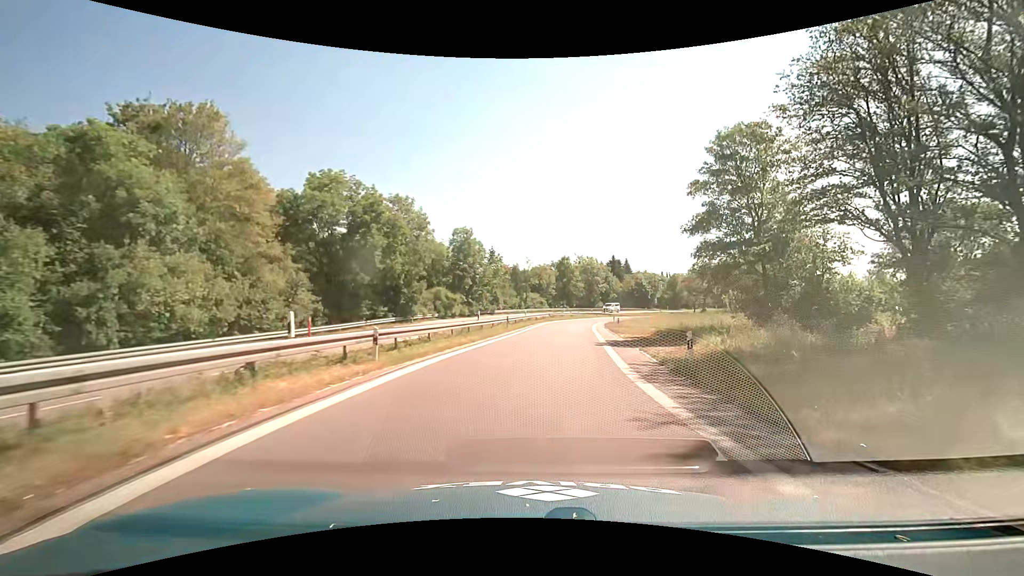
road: motorway_link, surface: asphalt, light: Day
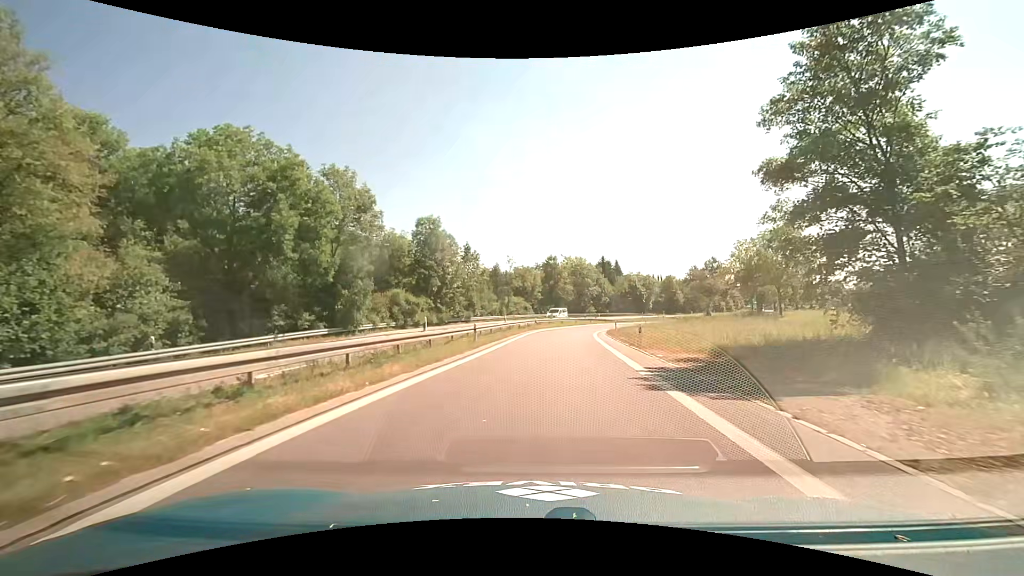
(+0.3, +12.5) m; +1°
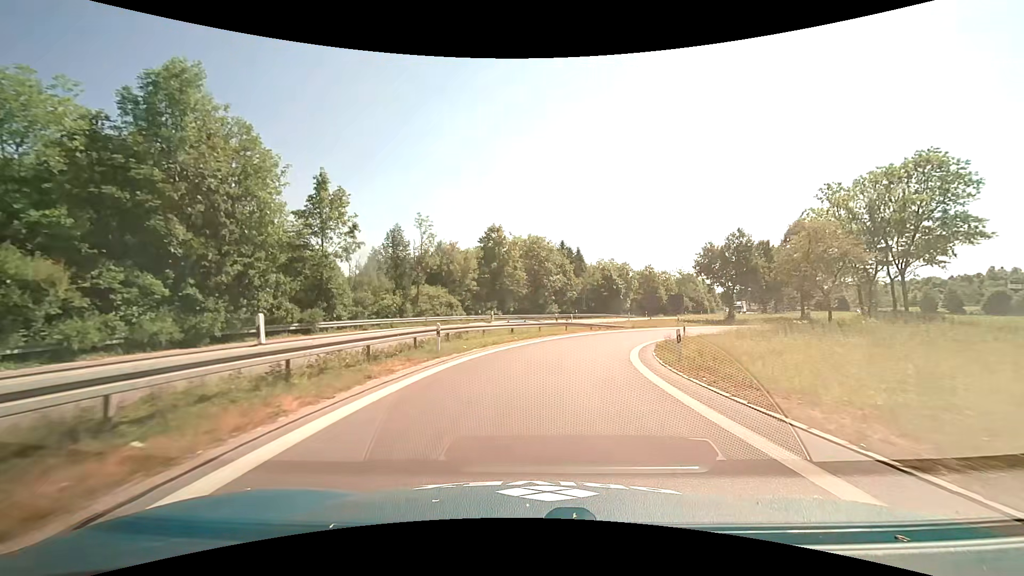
(+2.0, +34.6) m; +7°
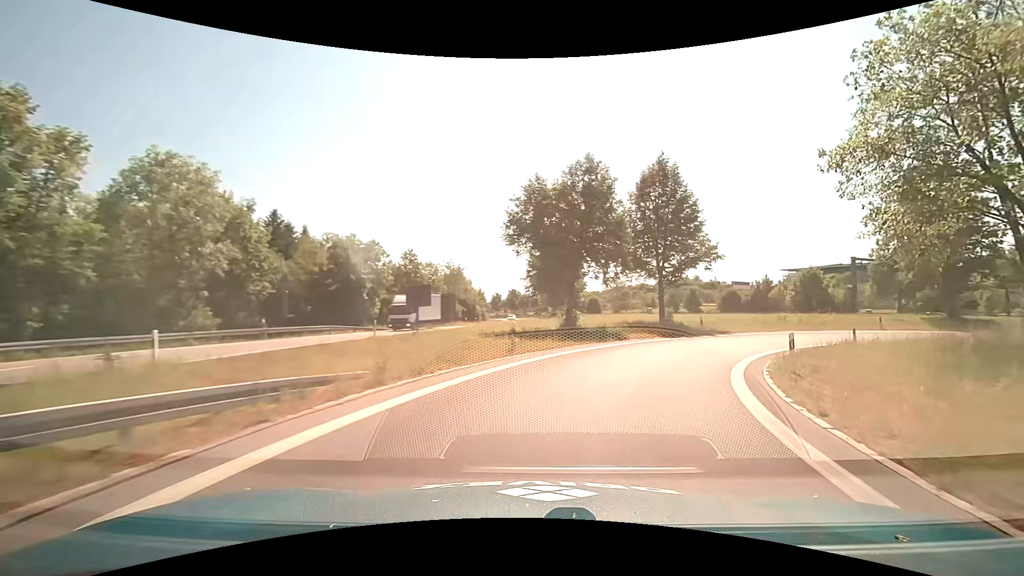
(+5.9, +34.5) m; +26°
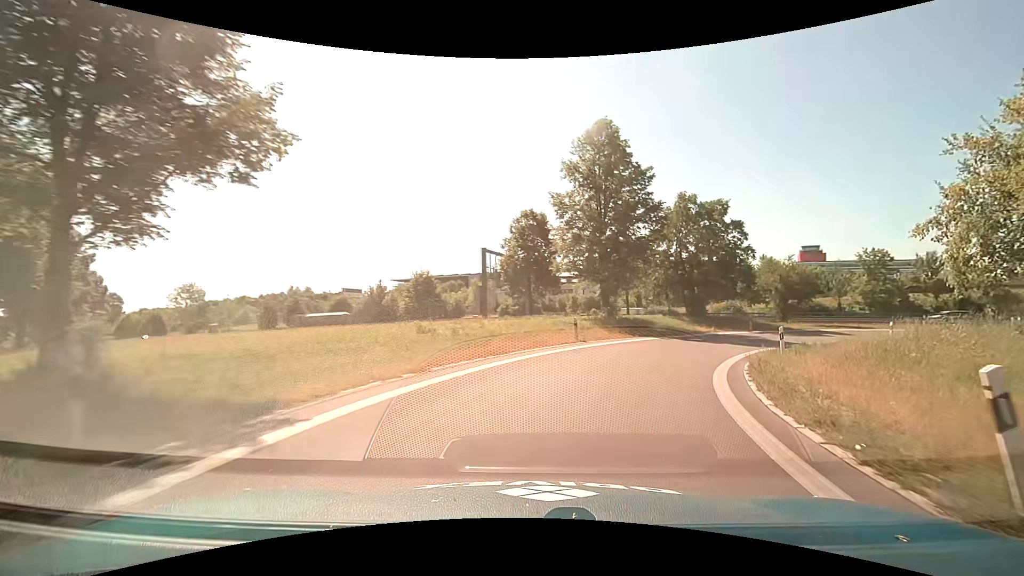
(+9.7, +25.2) m; +42°
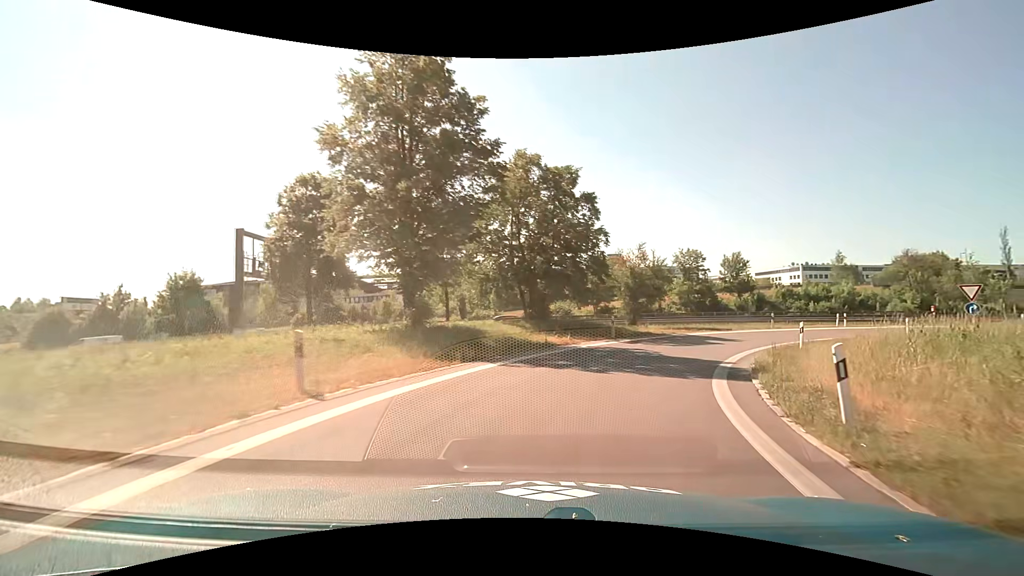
(+2.4, +13.3) m; +20°
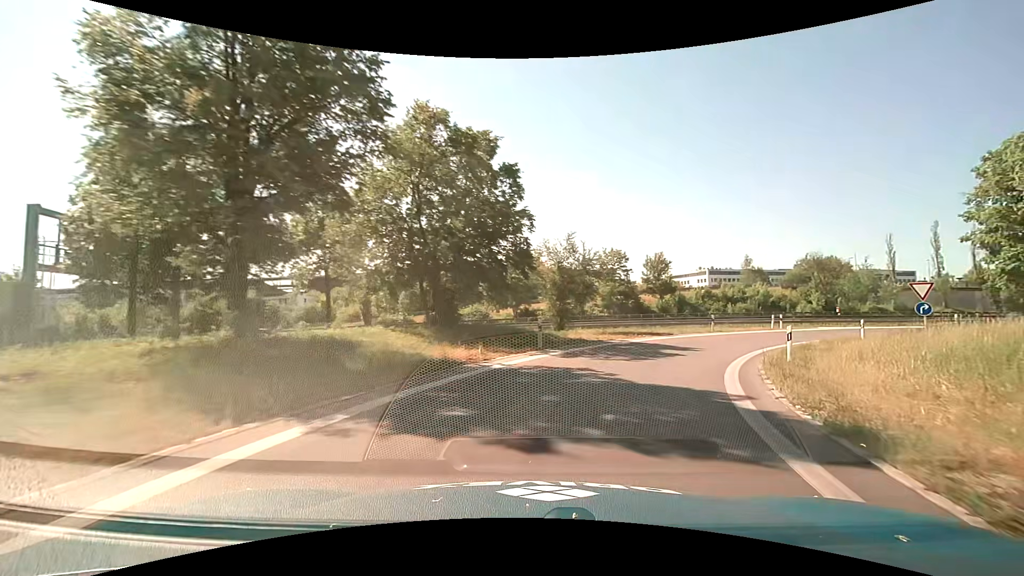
(+0.5, +6.7) m; +9°
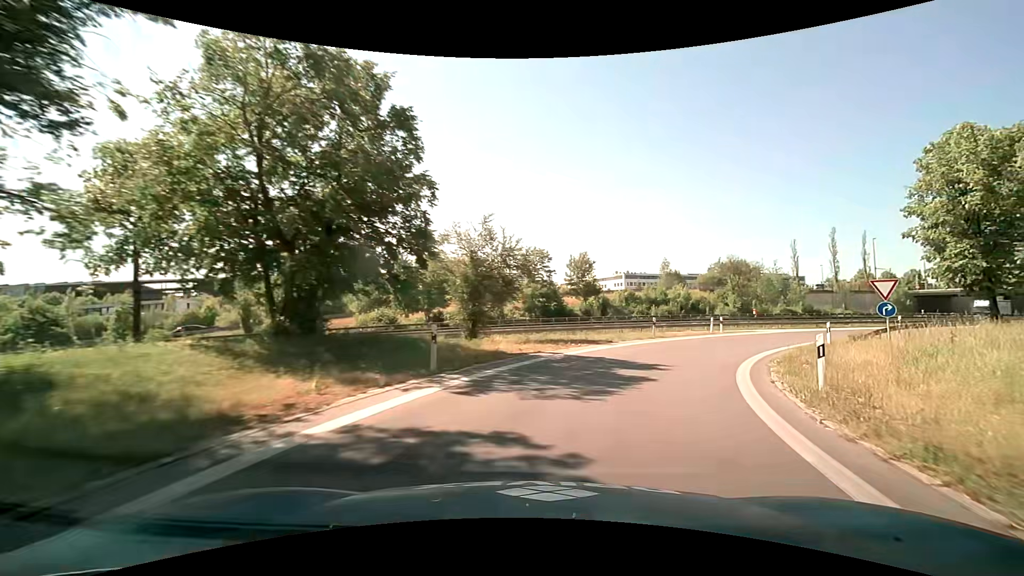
(+0.5, +6.6) m; +9°
(+1, +10) (+5, +19) (+11, +27) (+18, +34) (+26, +40) (+34, +46) (+43, +51) (+51, +56) (+60, +61) (+69, +65) m
